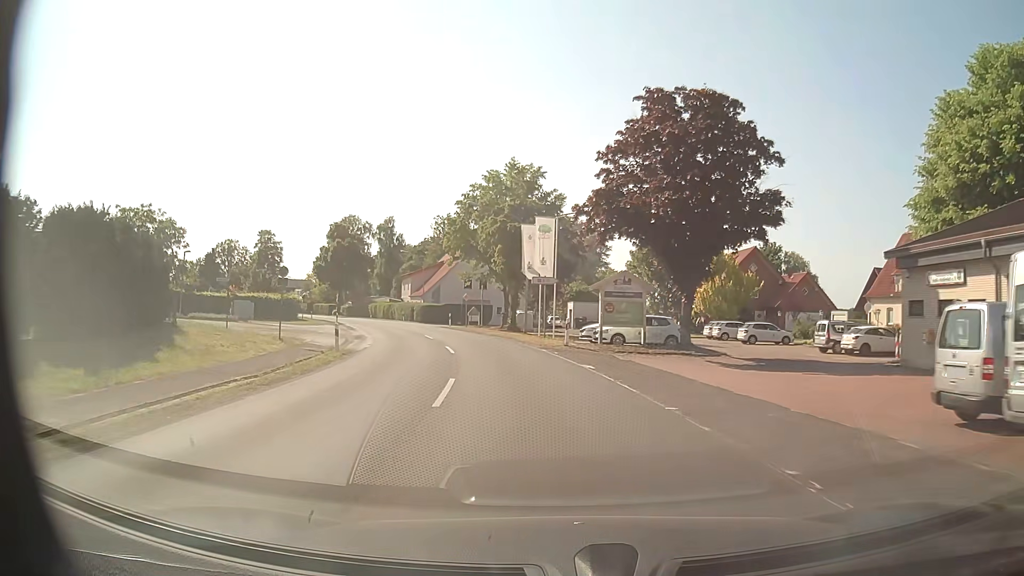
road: secondary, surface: asphalt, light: Day
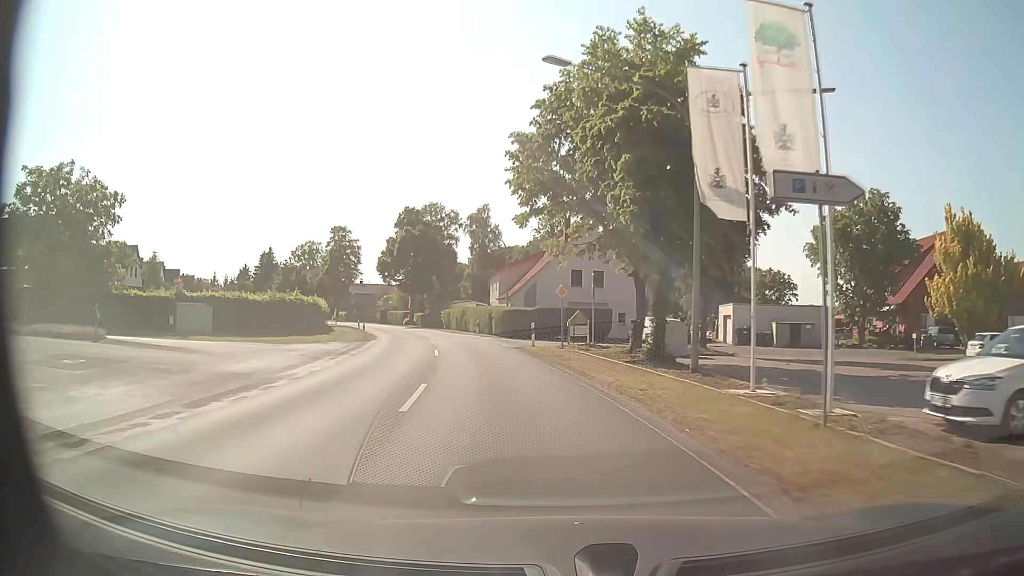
(-2.2, +24.5) m; -11°
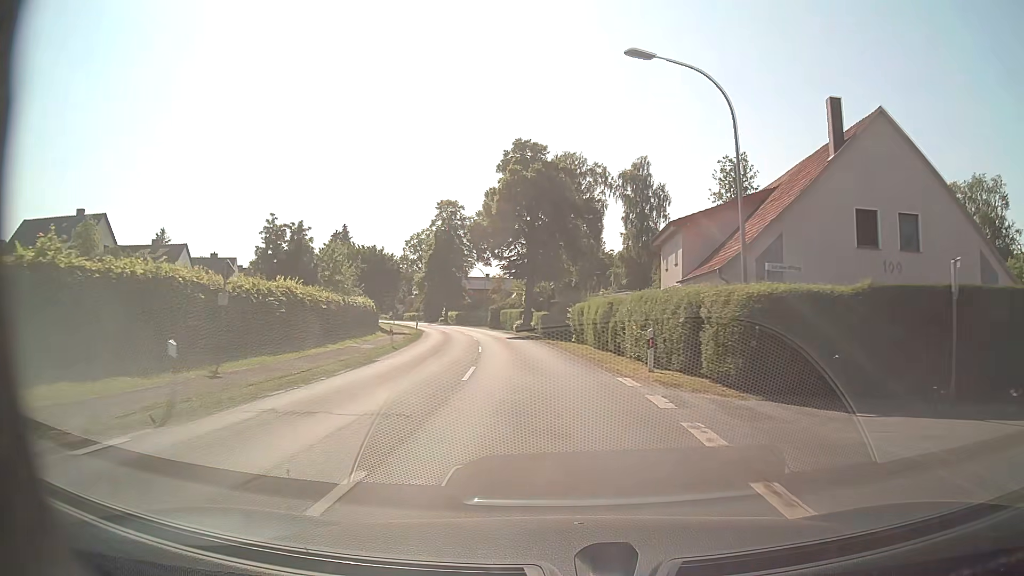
(-4.0, +32.9) m; -13°
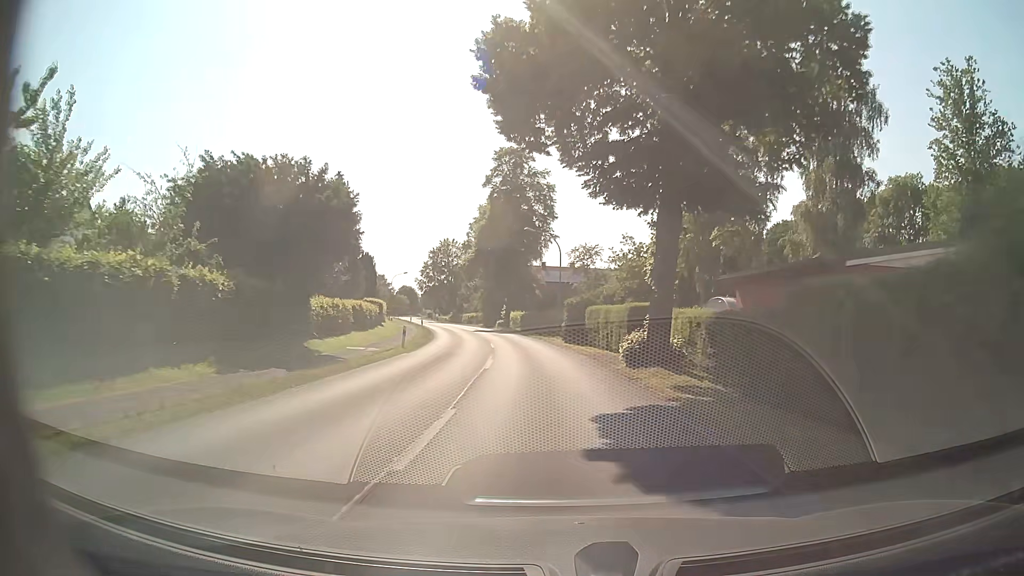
(-2.2, +33.4) m; -7°
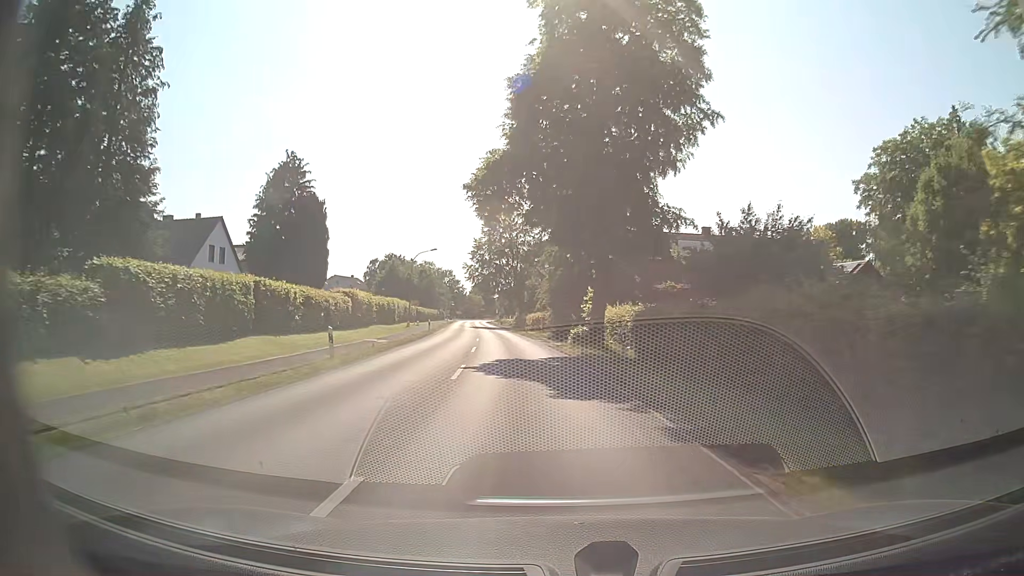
(-2.8, +41.9) m; -8°
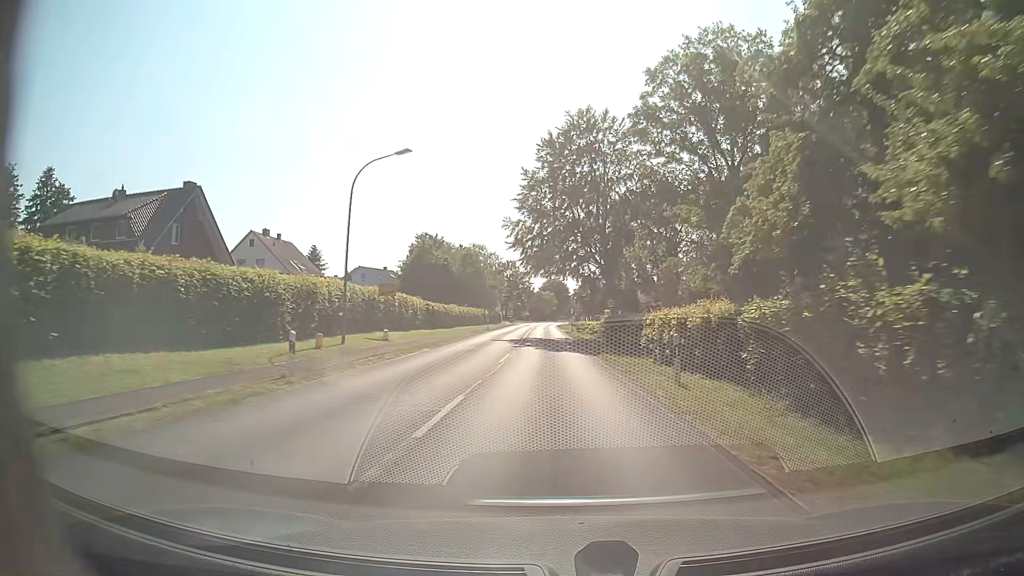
(-3.3, +41.8) m; -7°
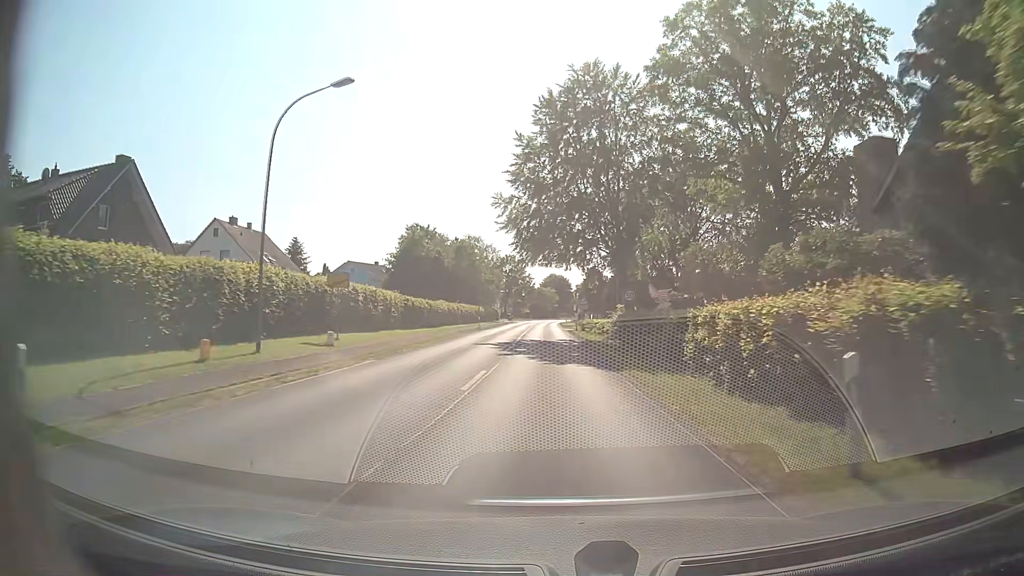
(+0.1, +8.4) m; 0°
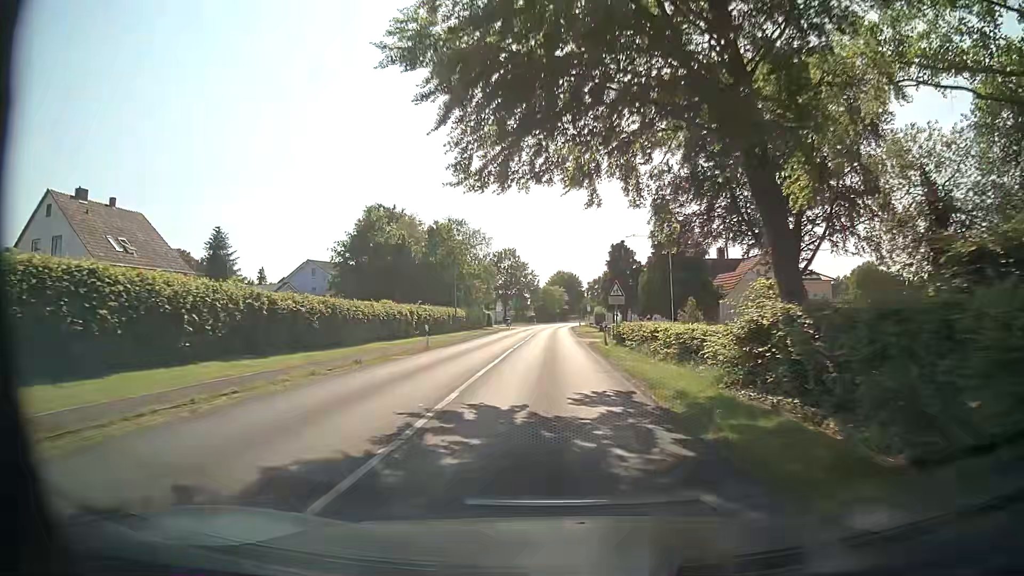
(-0.1, +25.3) m; -1°
(0, +10) (0, +20) (0, +30) (0, +40) (0, +50) (0, +60) (0, +70) (0, +80) (0, +90) (+1, +100) m
